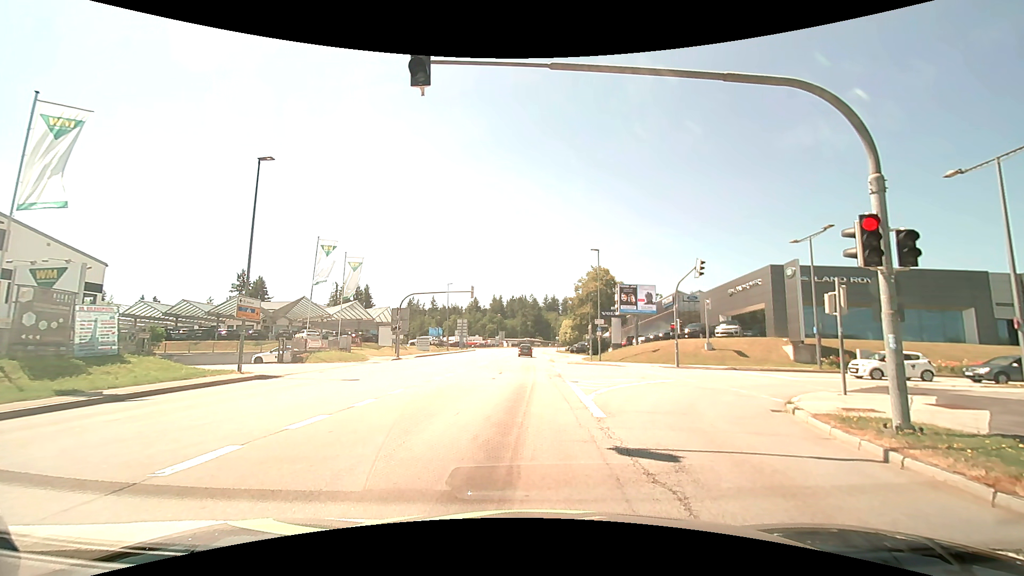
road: tertiary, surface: asphalt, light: Day
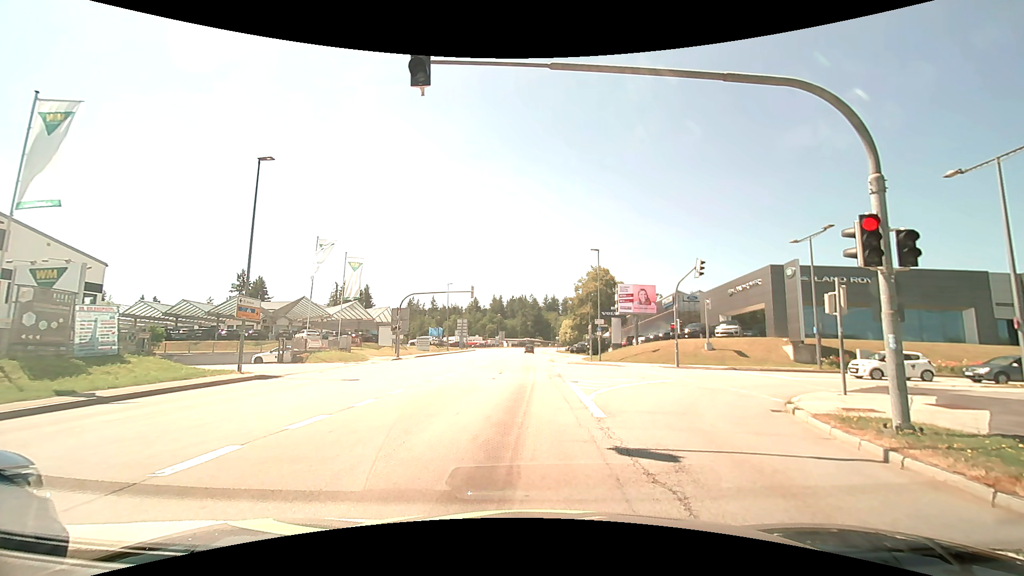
(0.0, 0.0) m; 0°
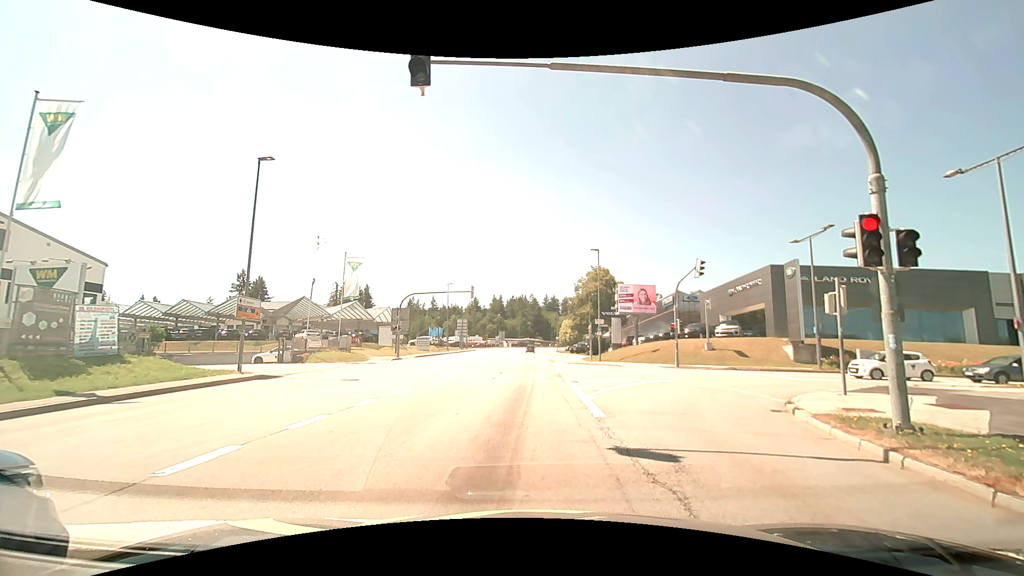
(0.0, 0.0) m; 0°
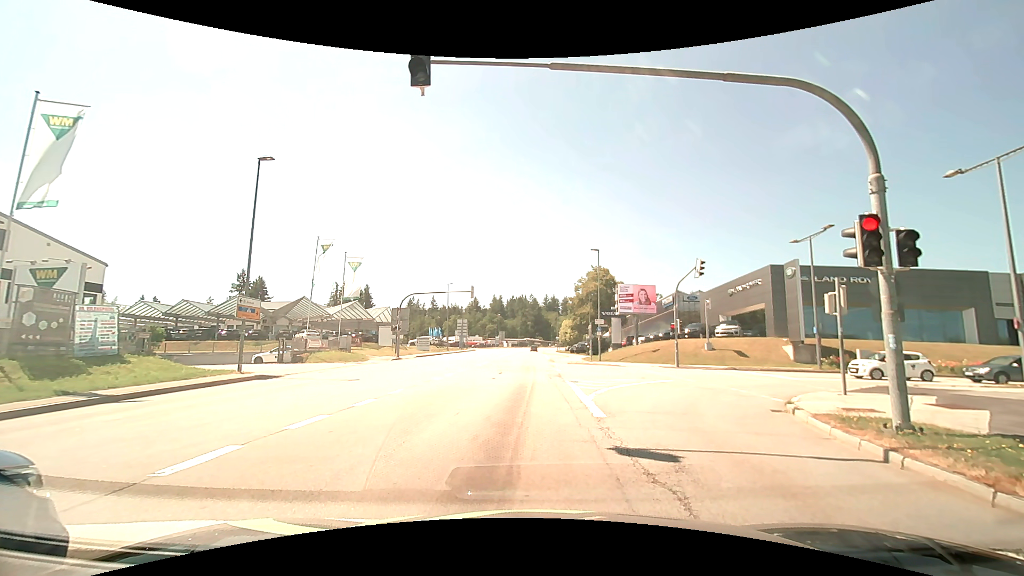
(0.0, 0.0) m; 0°
